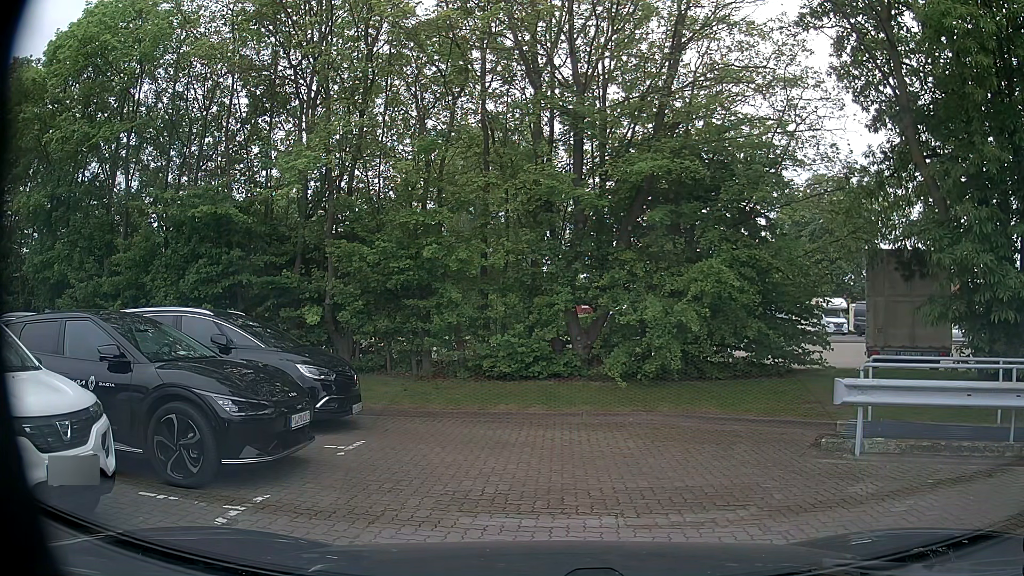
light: Day
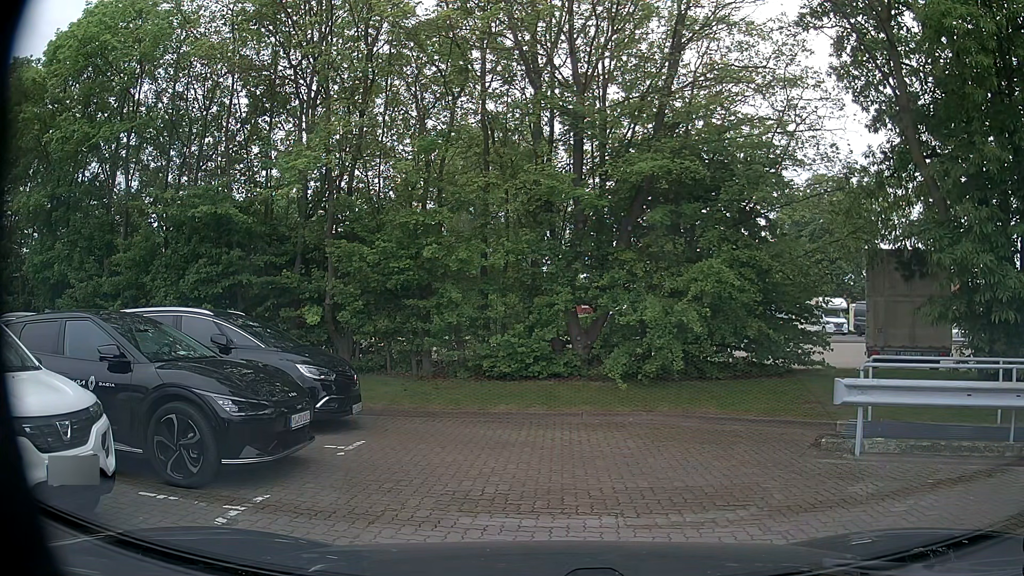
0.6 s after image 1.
(0.0, 0.0) m; 0°
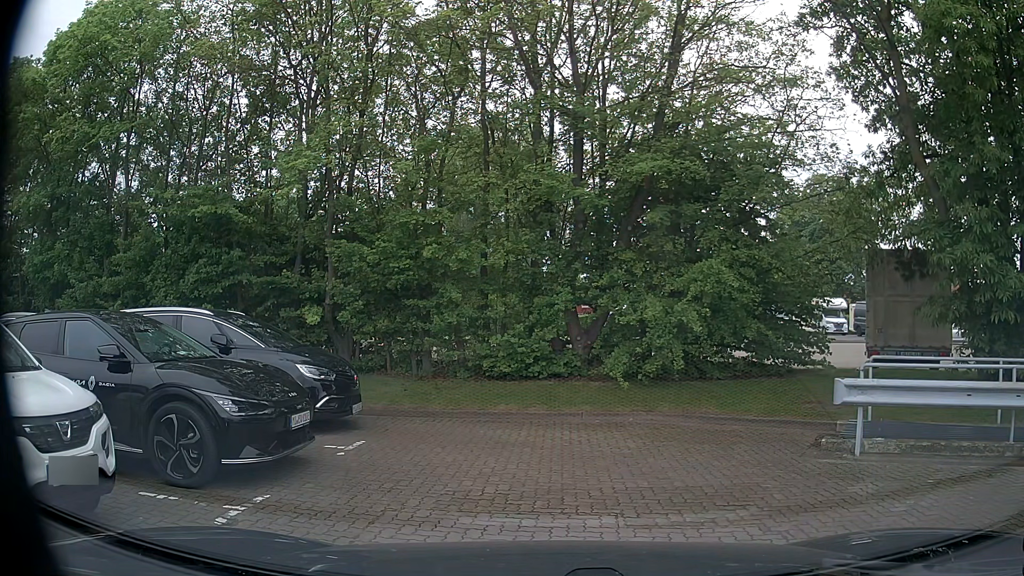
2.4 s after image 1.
(0.0, 0.0) m; 0°
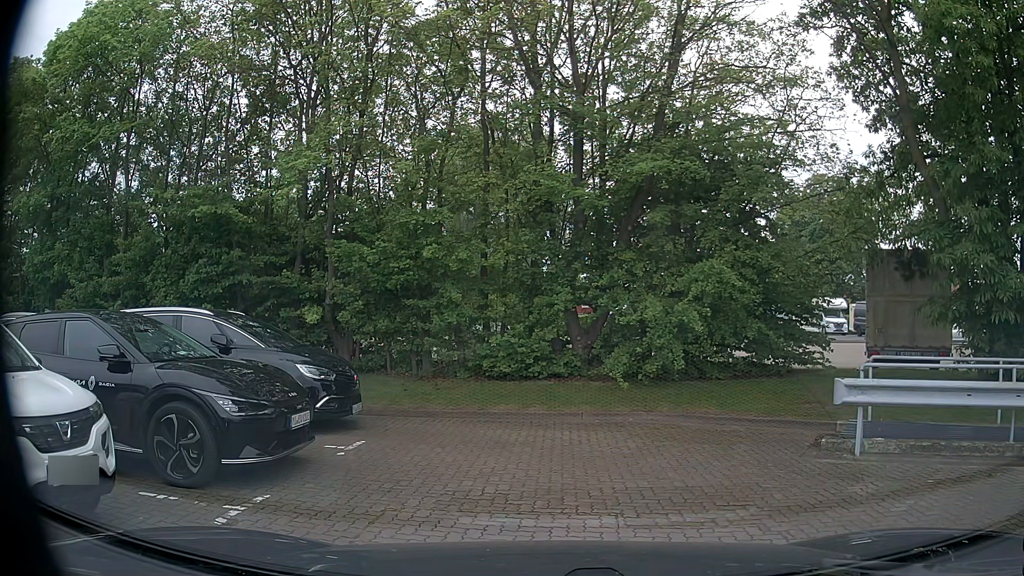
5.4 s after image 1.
(0.0, 0.0) m; 0°
